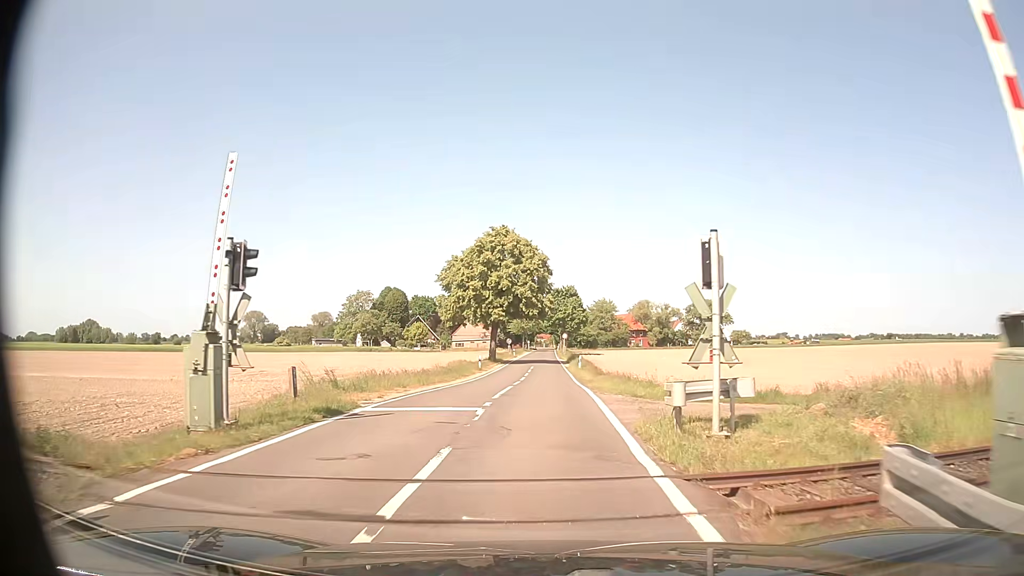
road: tertiary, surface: asphalt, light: Day
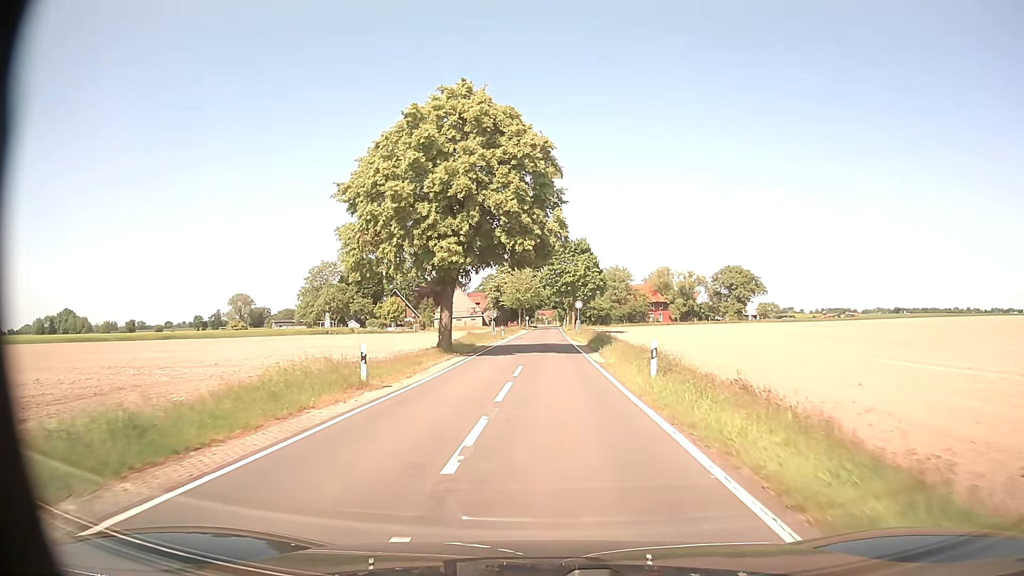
(-0.1, +31.6) m; 0°
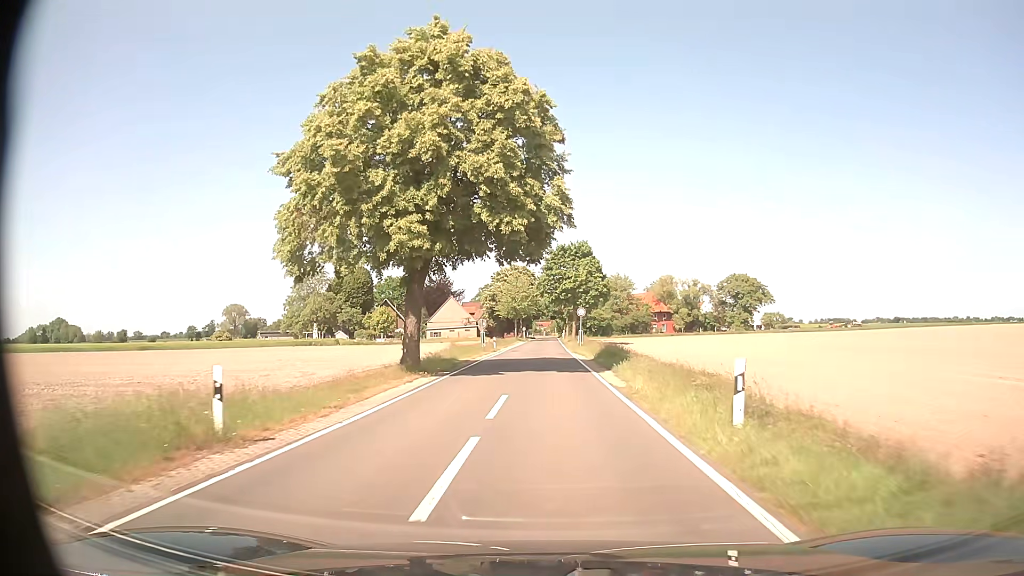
(0.0, +7.6) m; 0°
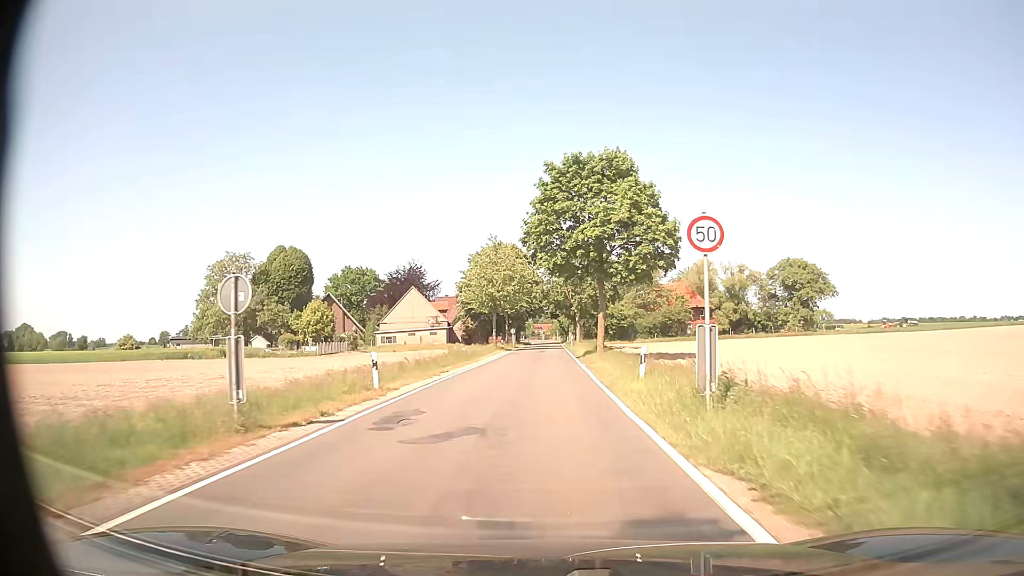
(+0.2, +39.7) m; 0°
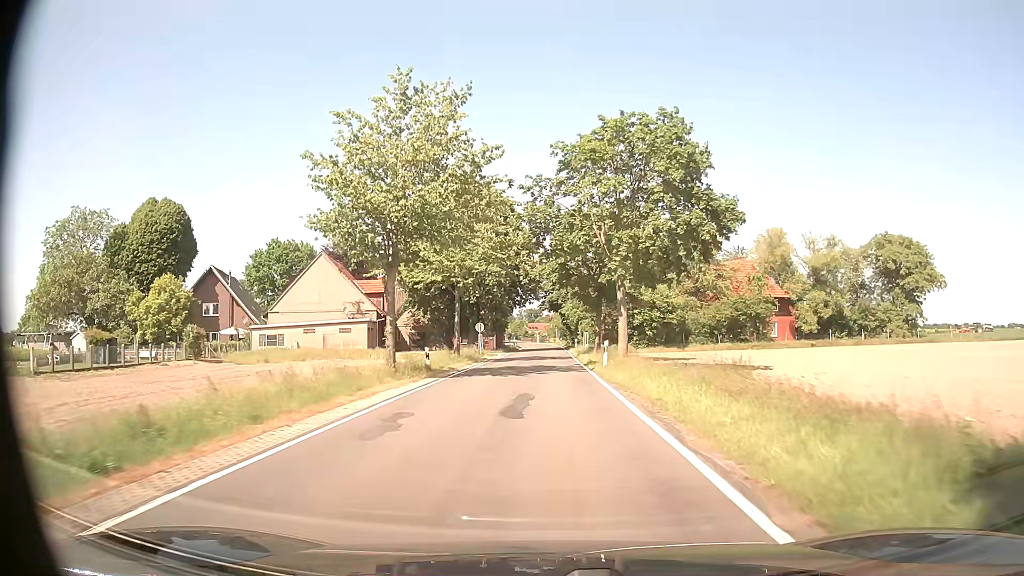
(0.0, +41.0) m; 0°
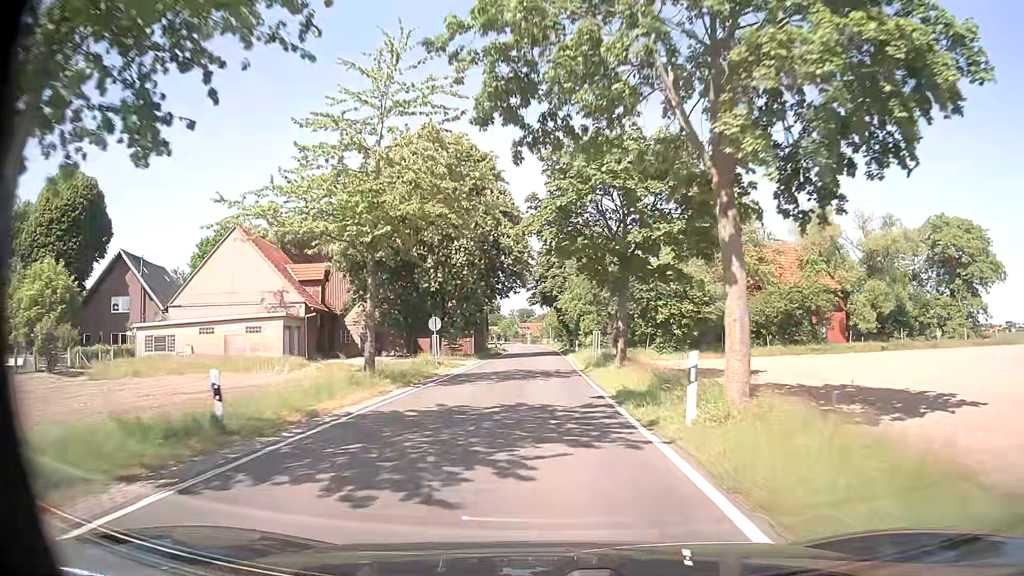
(+0.1, +16.7) m; +1°
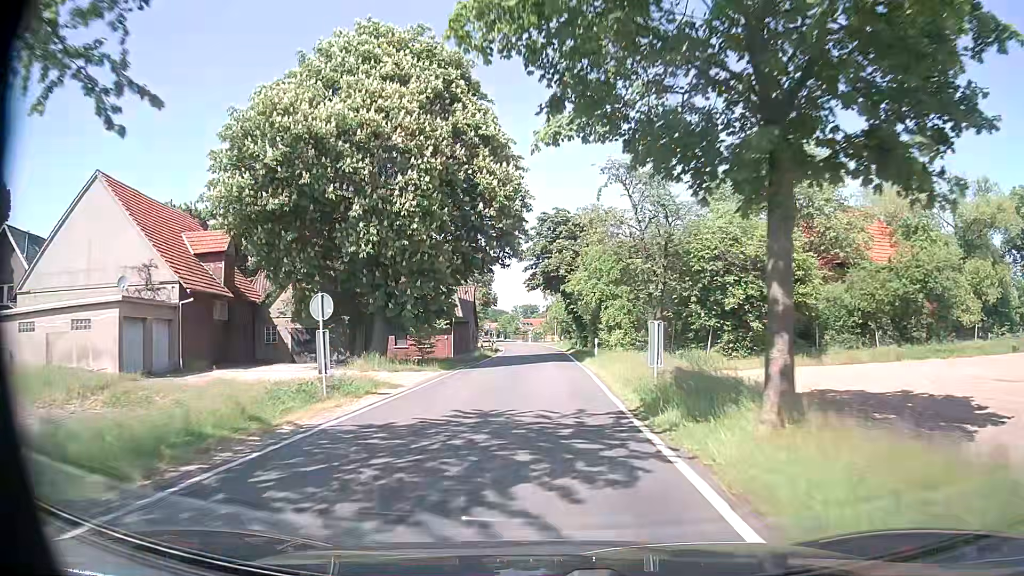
(0.0, +16.6) m; 0°
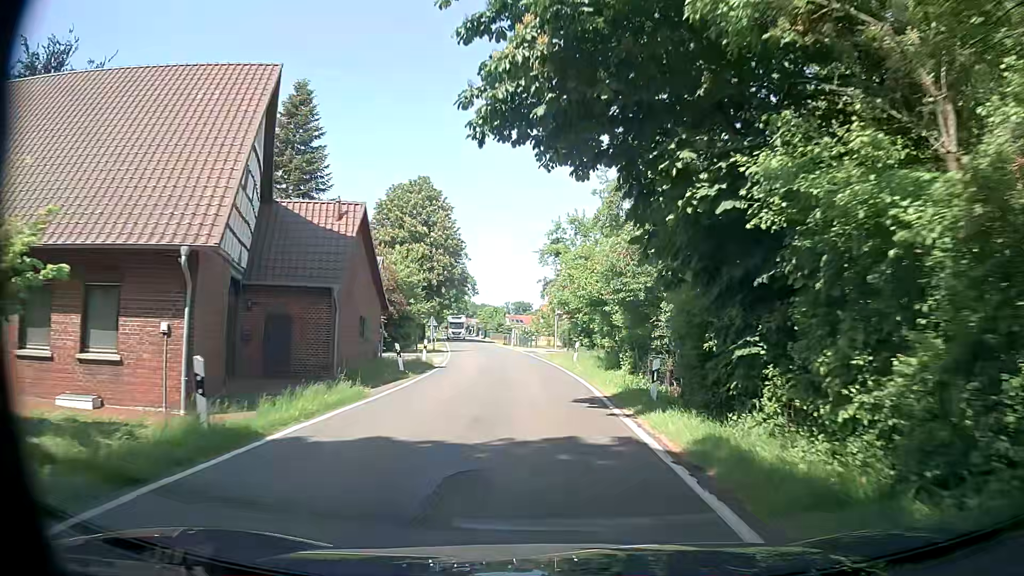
(-0.1, +36.0) m; 0°
